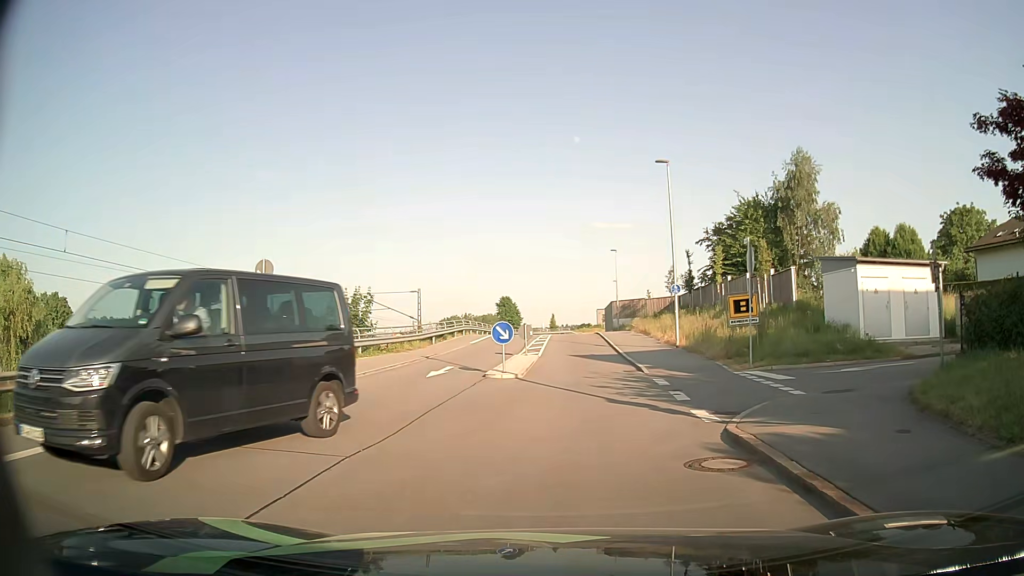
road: unclassified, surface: asphalt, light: Day
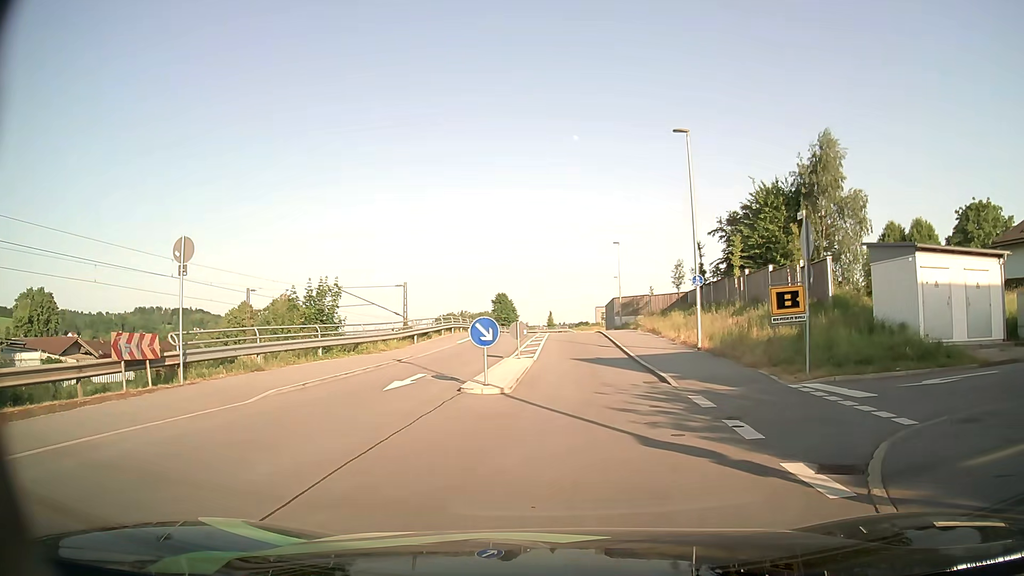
(0.0, +4.6) m; 0°
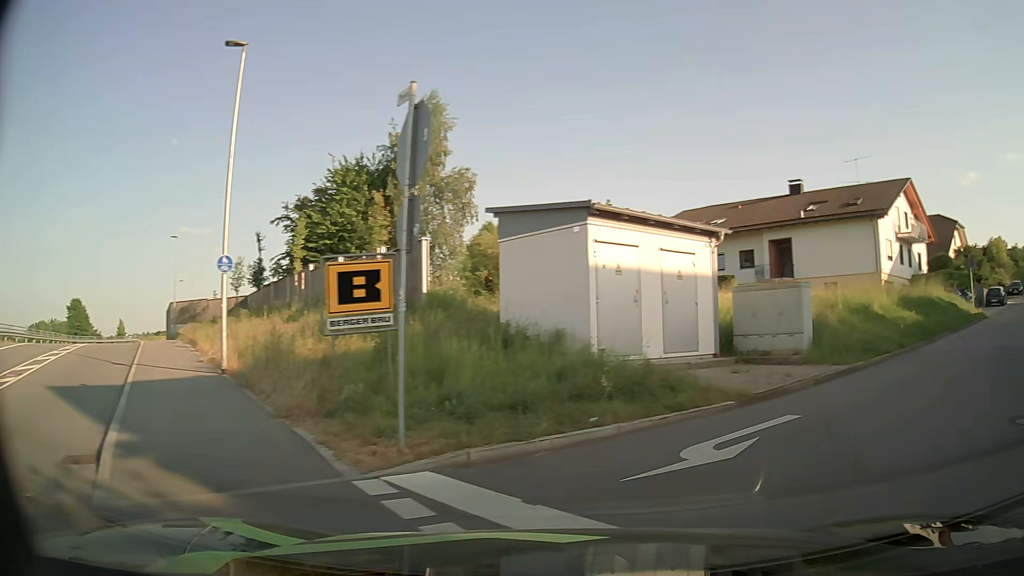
(+2.0, +8.5) m; +37°
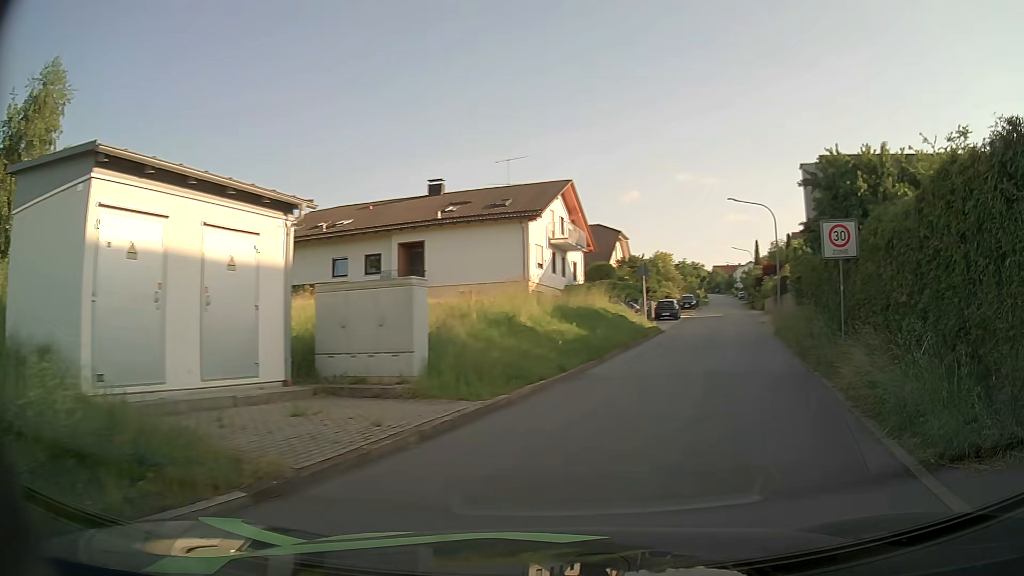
(+1.3, +5.0) m; +29°
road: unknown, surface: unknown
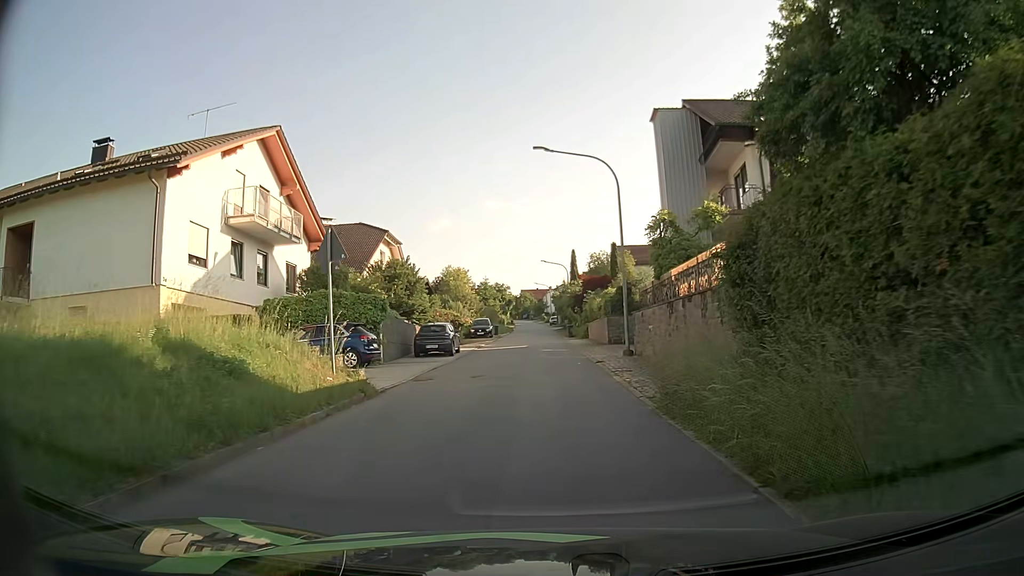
(+4.8, +18.0) m; +17°
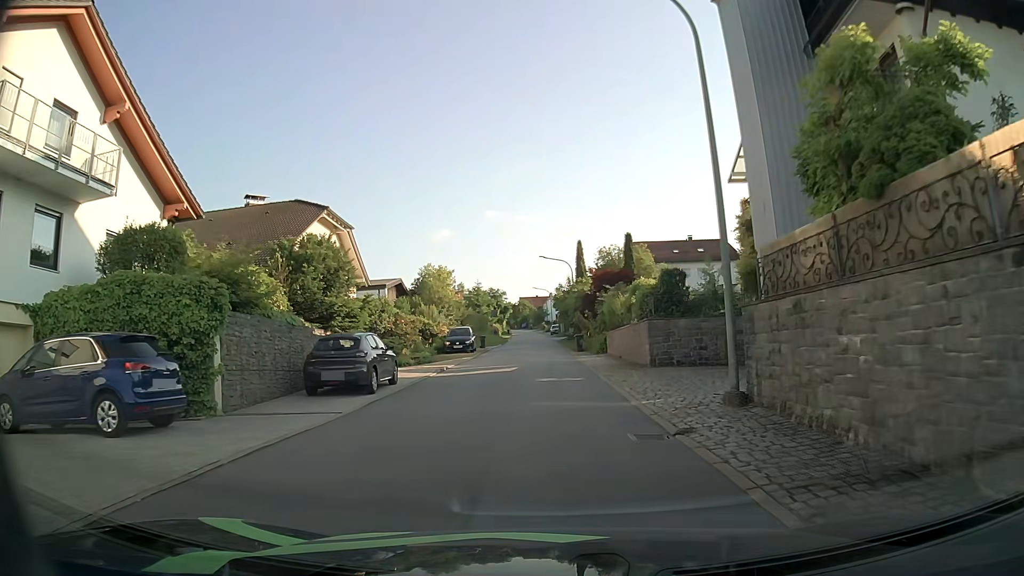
(-0.1, +13.6) m; -1°
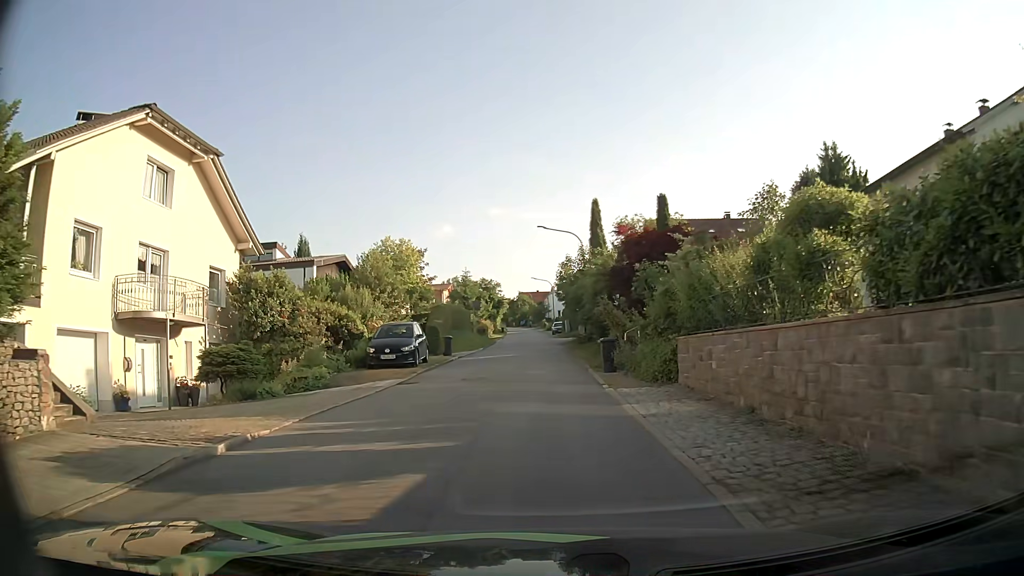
(+0.2, +17.2) m; 0°
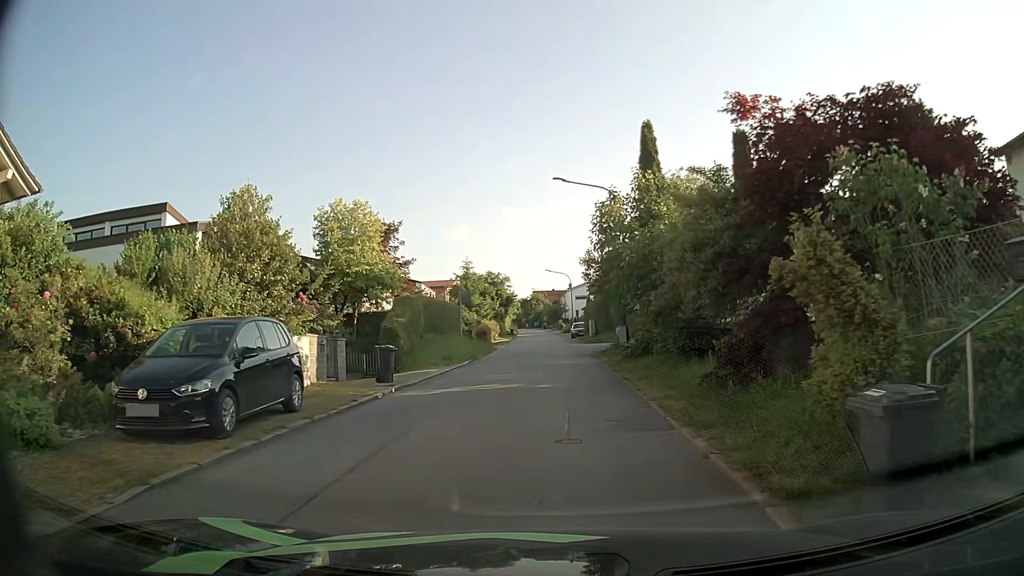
(-0.1, +14.9) m; -1°
